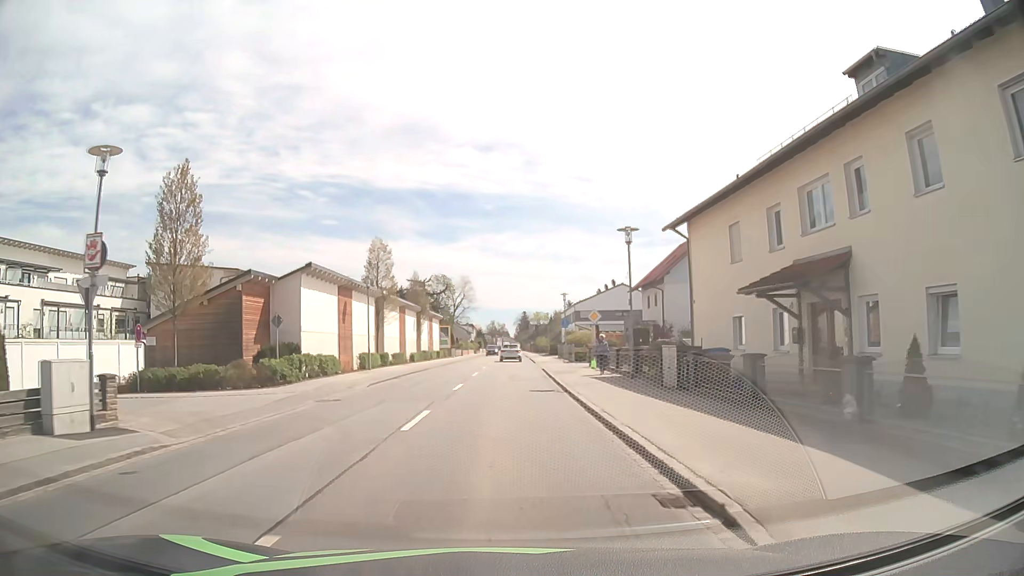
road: primary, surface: asphalt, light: Day
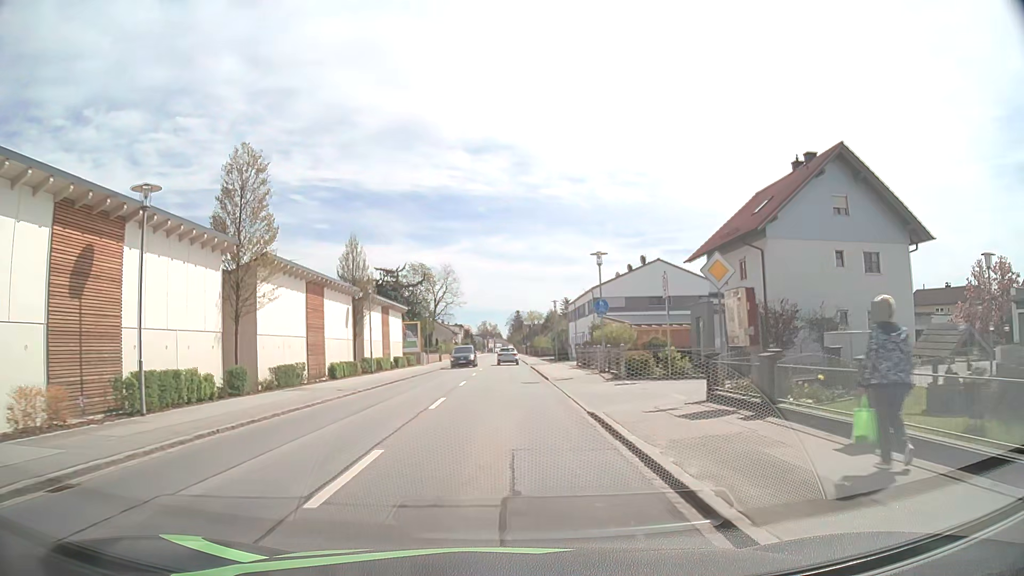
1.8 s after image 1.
(+0.2, +22.9) m; +1°
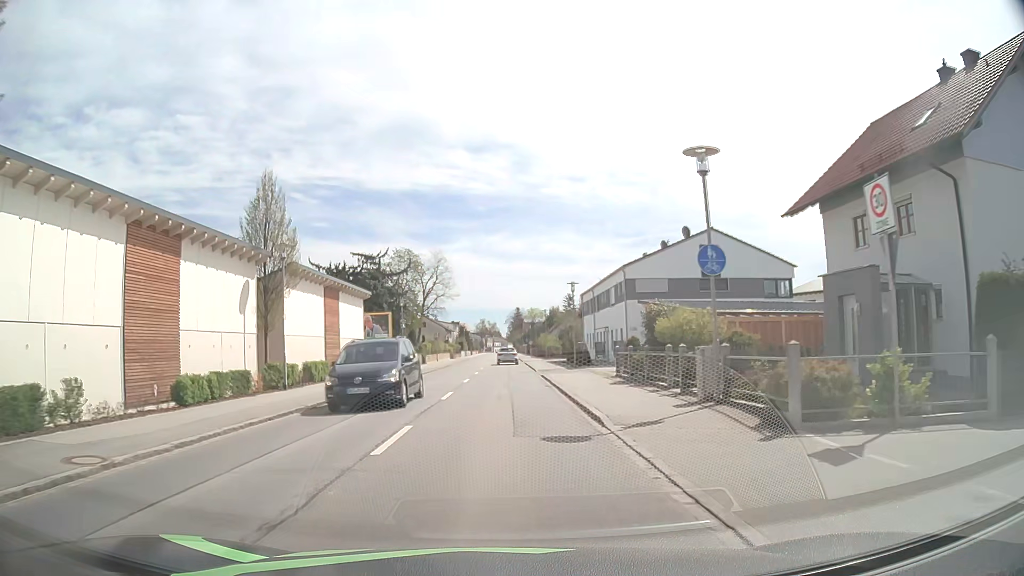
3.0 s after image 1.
(0.0, +15.2) m; 0°
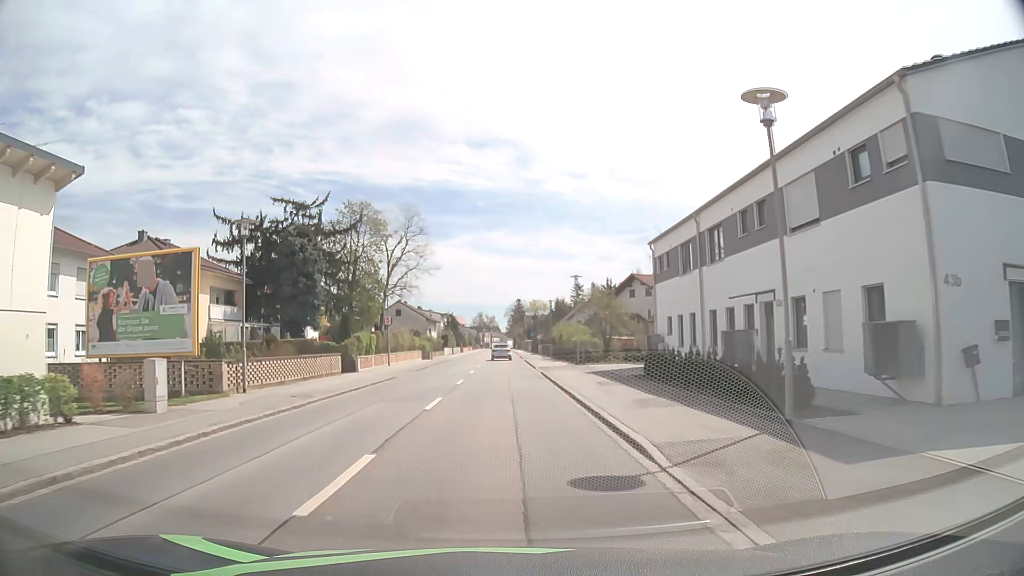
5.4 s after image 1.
(+0.1, +30.4) m; 0°
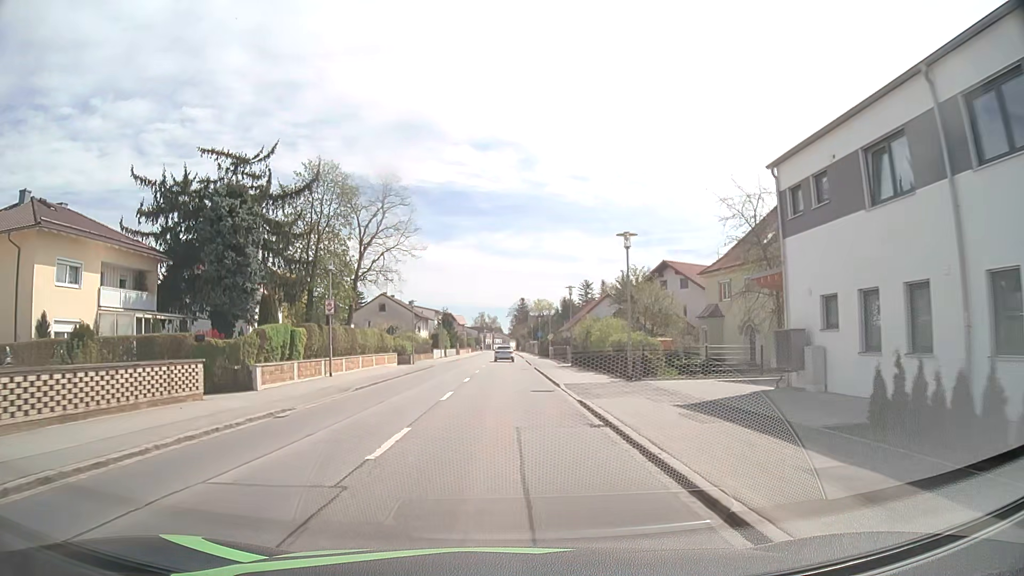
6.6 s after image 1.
(0.0, +15.3) m; 0°
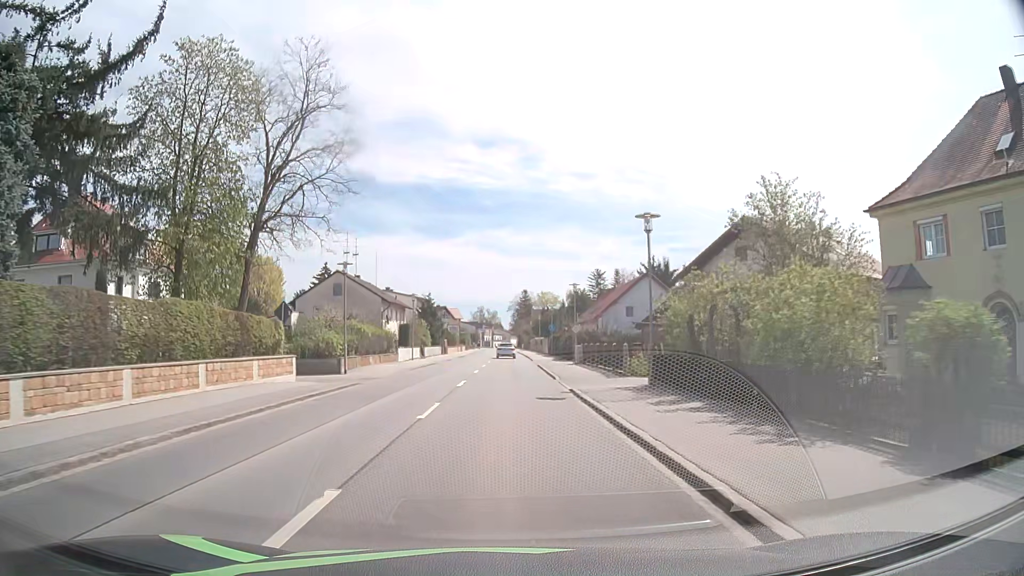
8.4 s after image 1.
(0.0, +23.1) m; 0°
(0, +10) (0, +20) (0, +30) (0, +40) (0, +50) (0, +60) (0, +70) (0, +80) (0, +90) (0, +100) m
